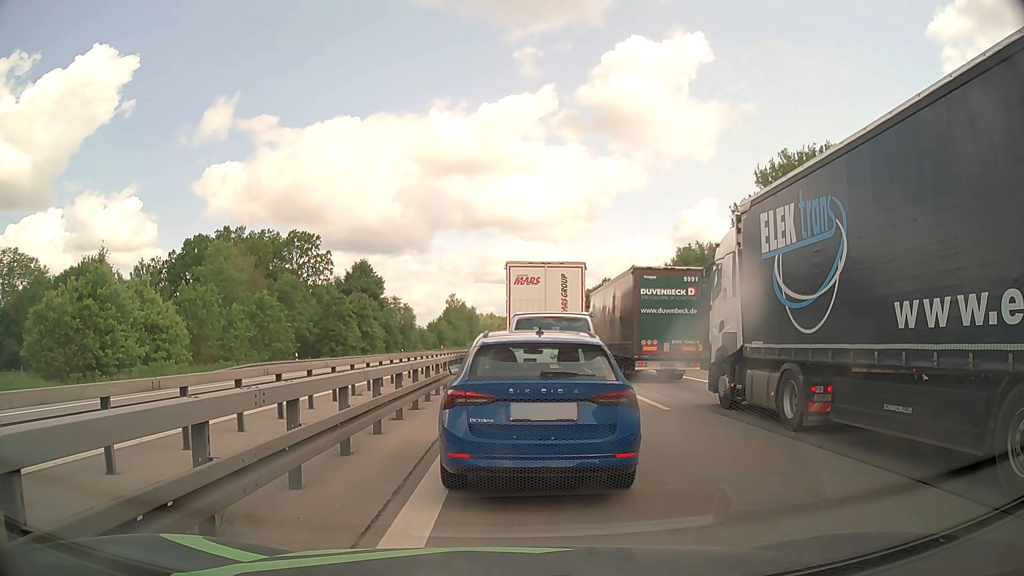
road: motorway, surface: asphalt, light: Day
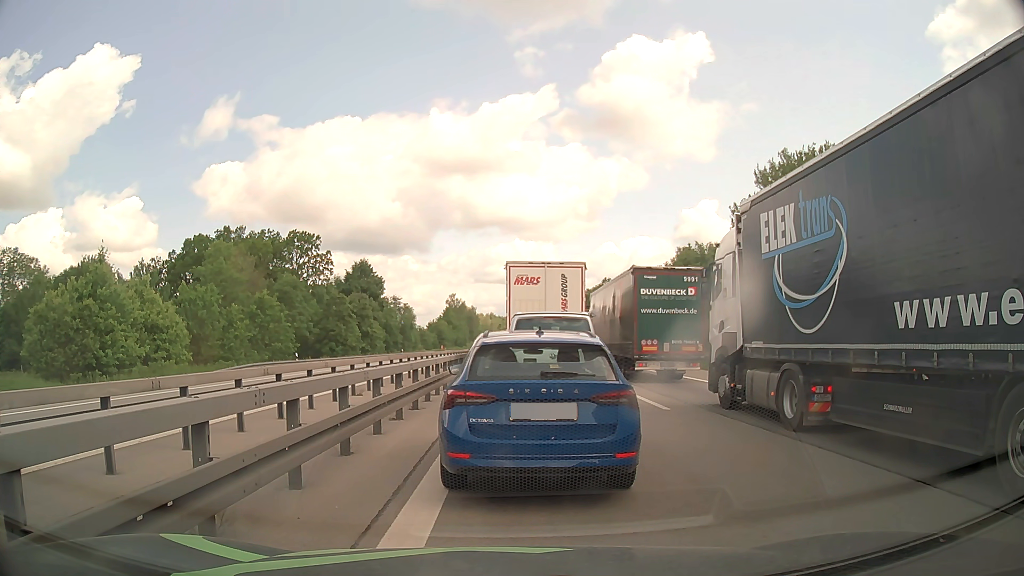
(0.0, 0.0) m; 0°
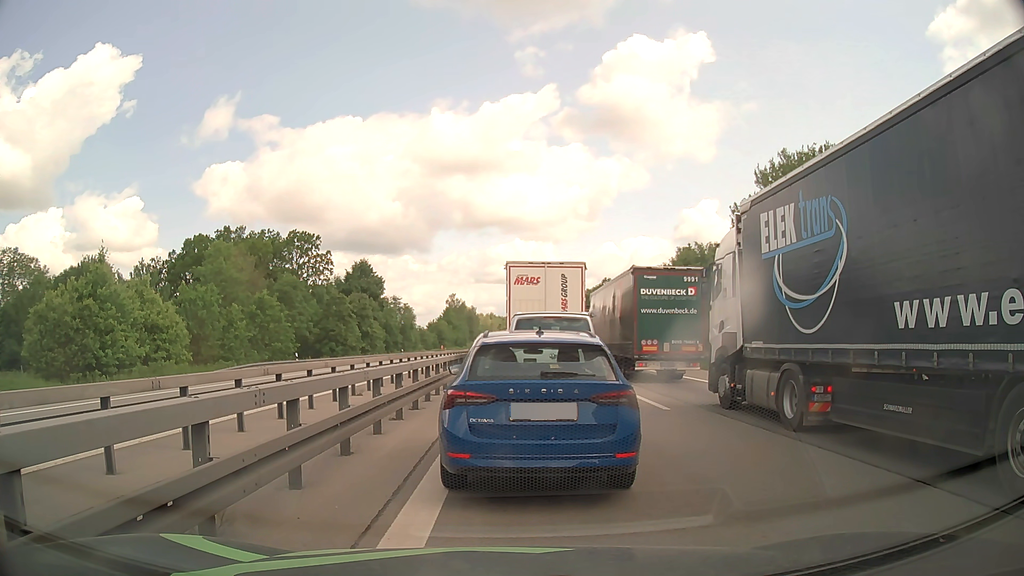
(0.0, 0.0) m; 0°
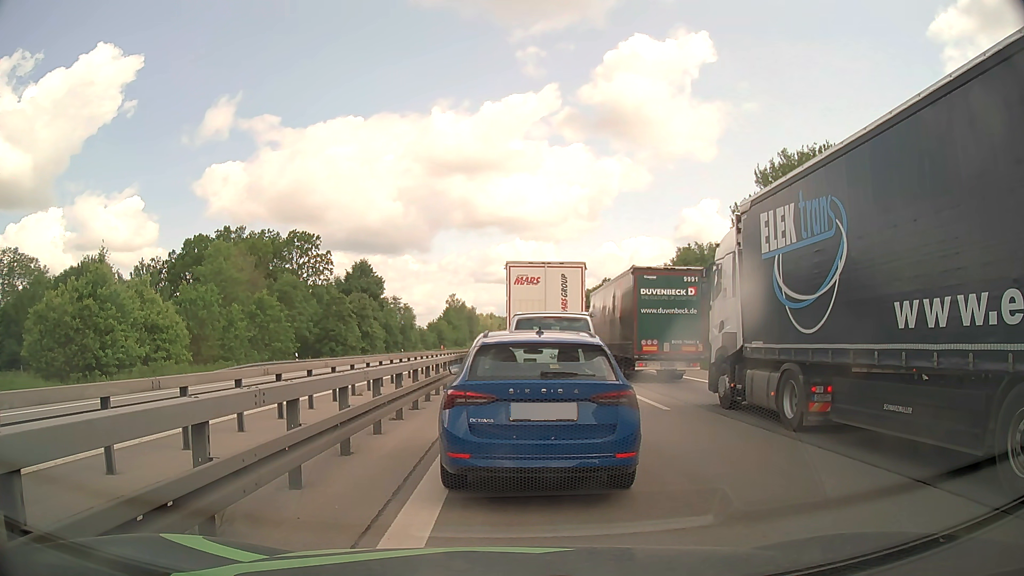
(0.0, 0.0) m; 0°
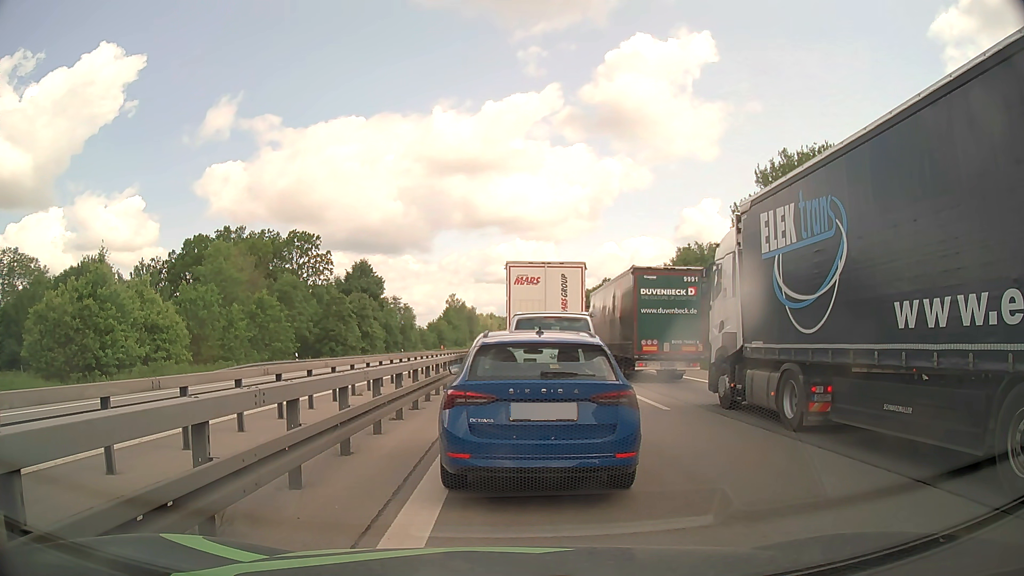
(0.0, 0.0) m; 0°
